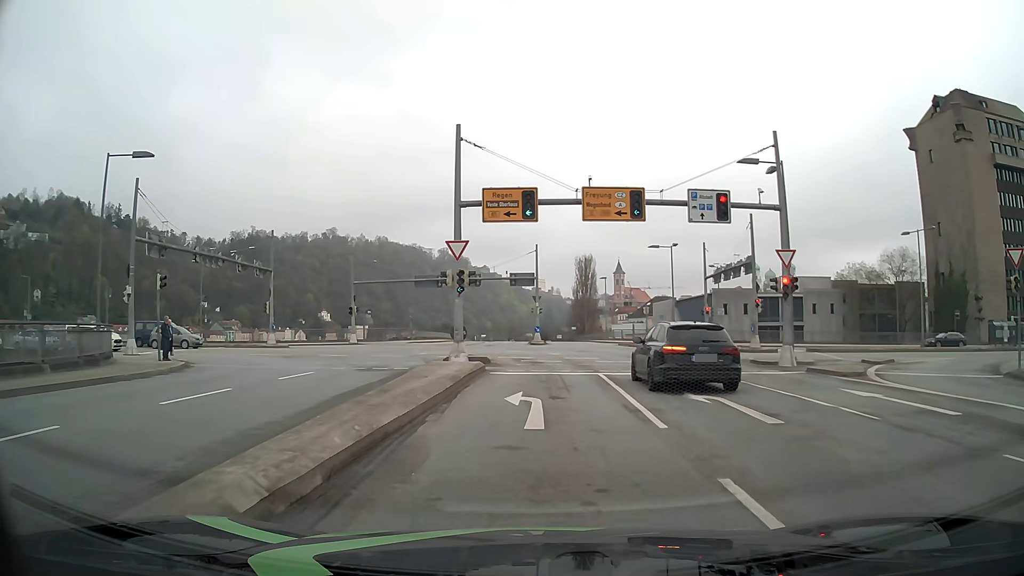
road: primary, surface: asphalt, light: Day
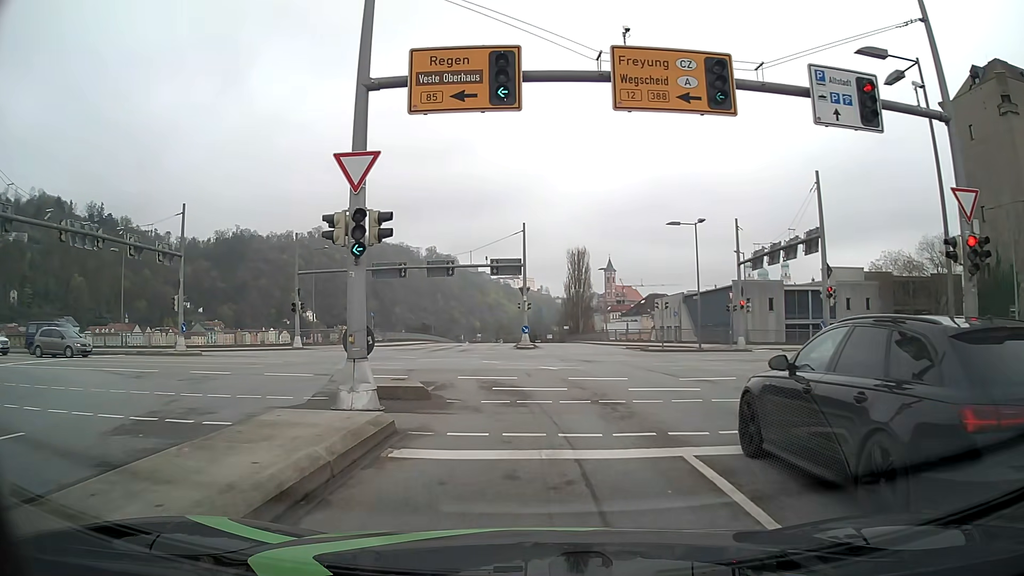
(+0.1, +12.4) m; 0°
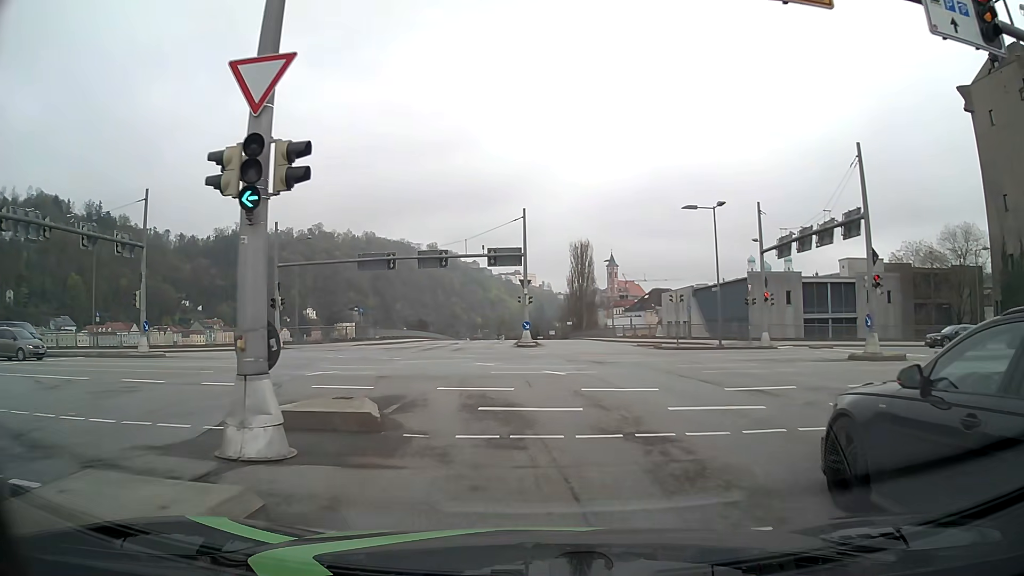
(+0.1, +4.4) m; +1°
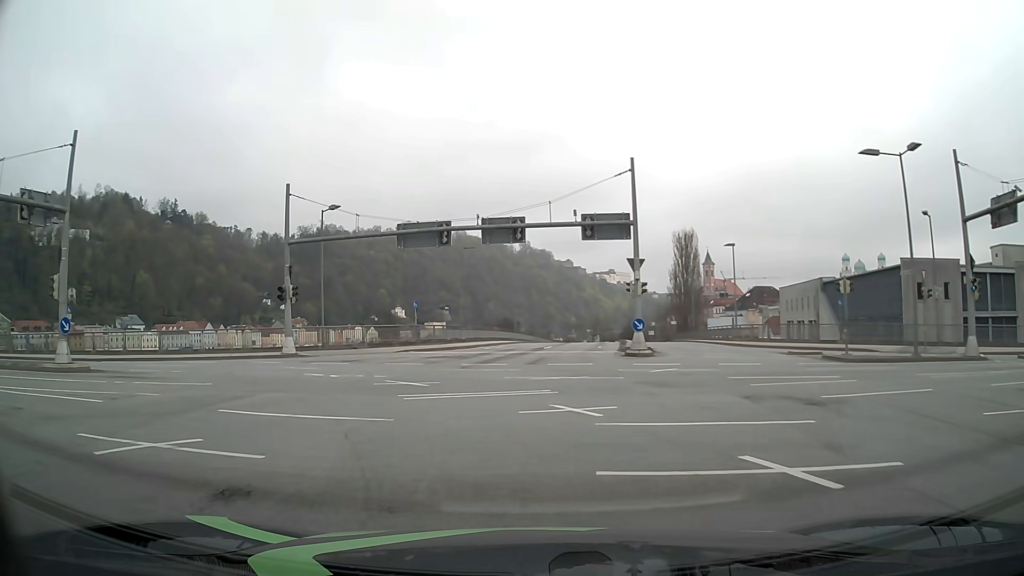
(-0.8, +13.2) m; -8°
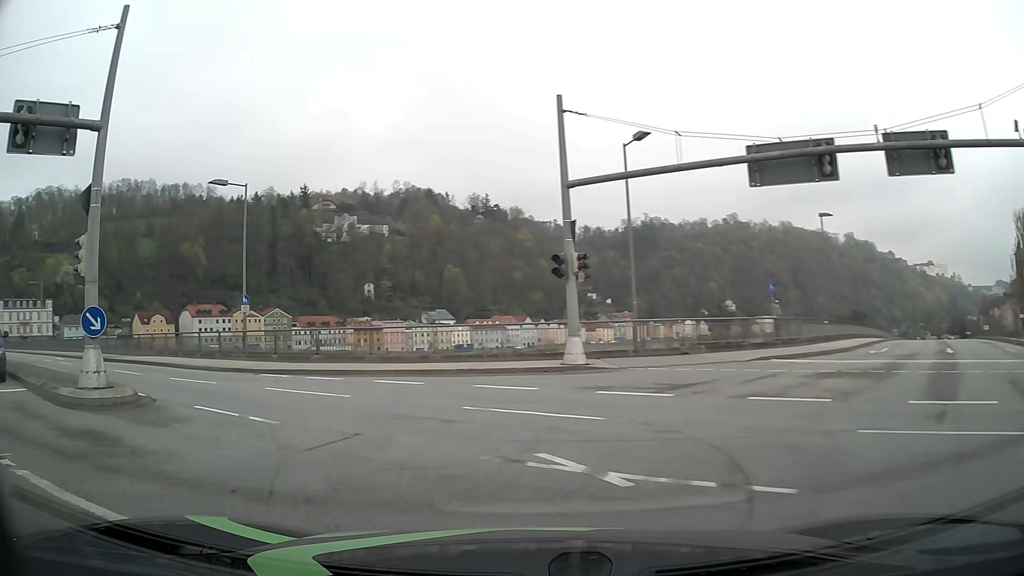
(-2.7, +12.9) m; -28°
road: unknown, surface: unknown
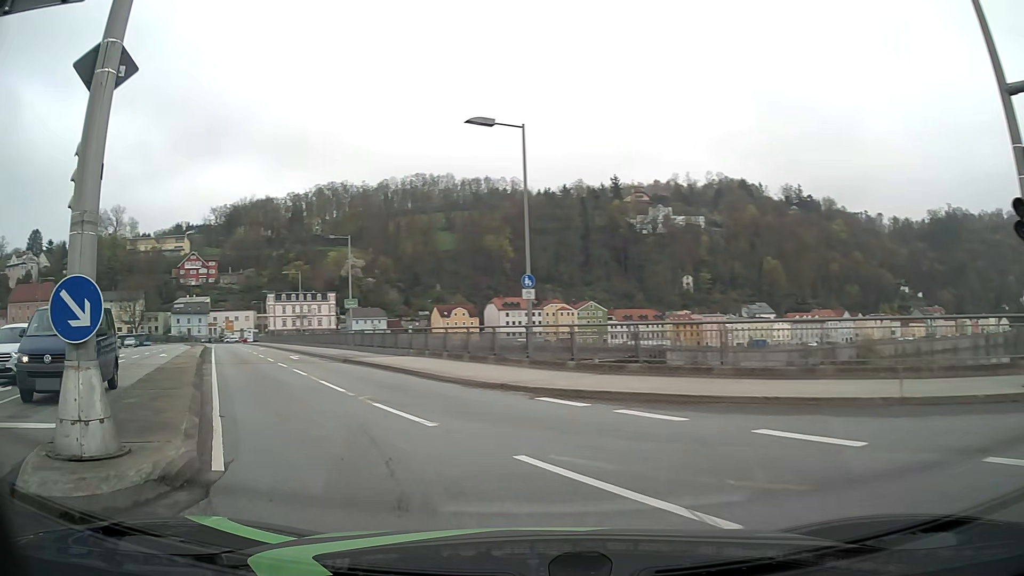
(-2.0, +8.5) m; -27°
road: primary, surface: asphalt
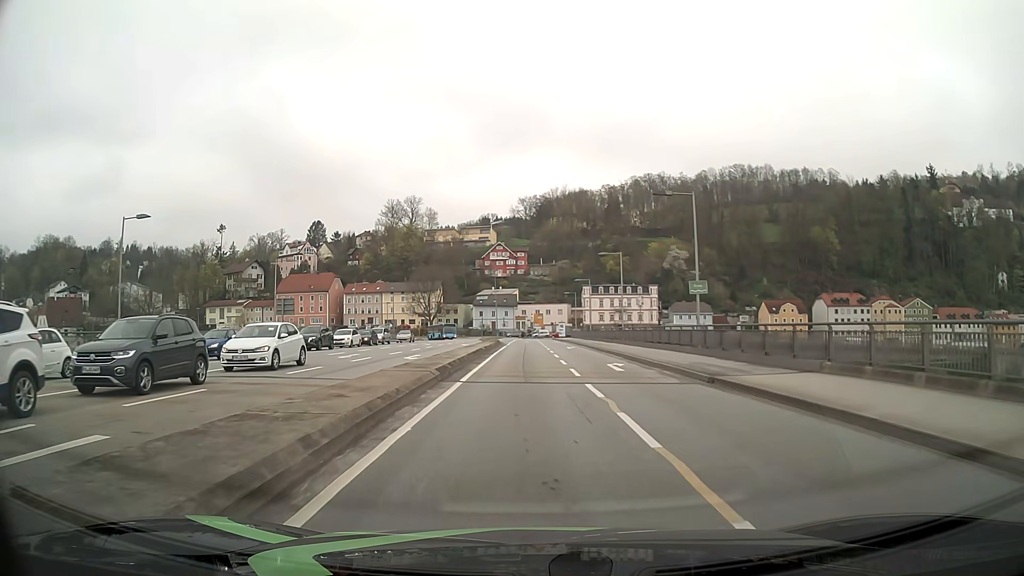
(-4.3, +13.2) m; -27°
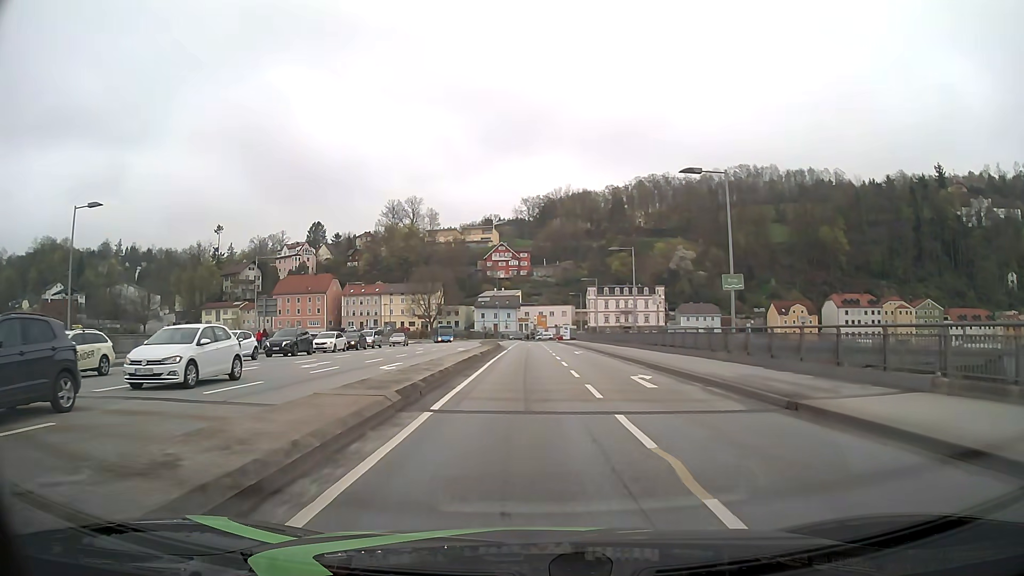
(0.0, +5.3) m; 0°
(0, +10) (0, +20) (0, +30) (-1, +40) (-1, +50) (-1, +60) (-1, +70) (-3, +80) (-4, +90) (-4, +100) m
